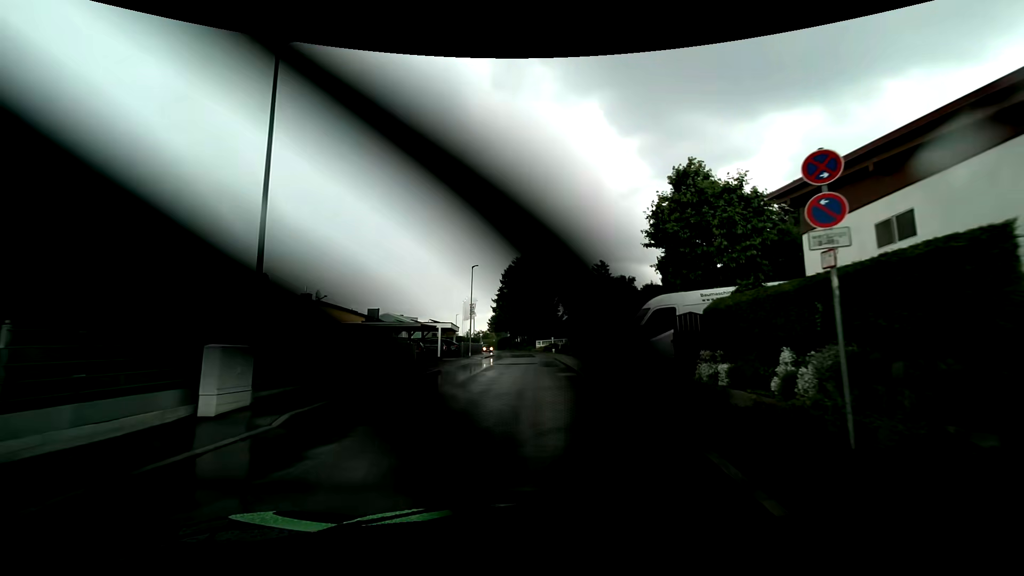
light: Day
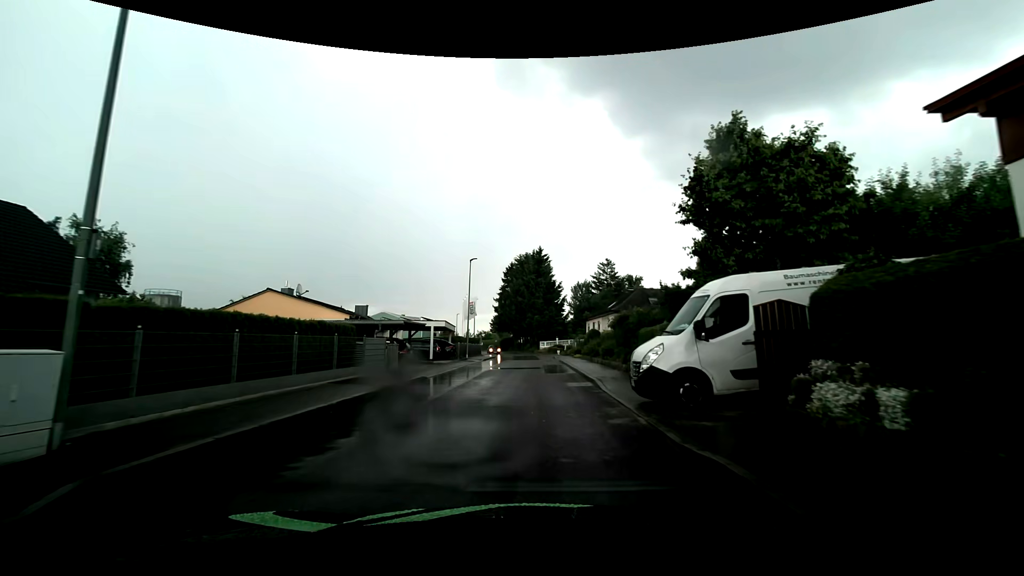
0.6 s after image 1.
(0.0, +4.3) m; -1°
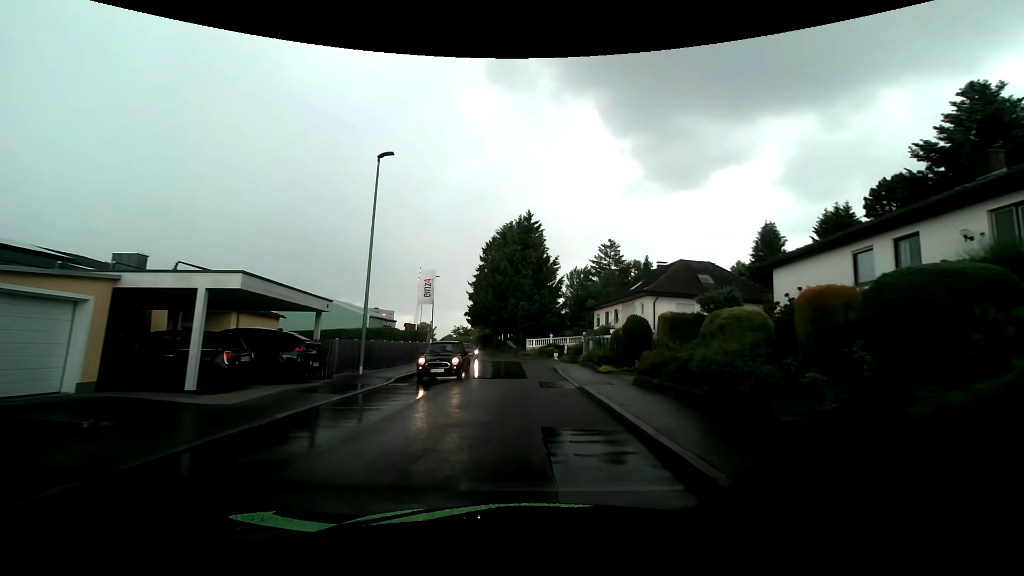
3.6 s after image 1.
(+0.4, +23.4) m; +2°
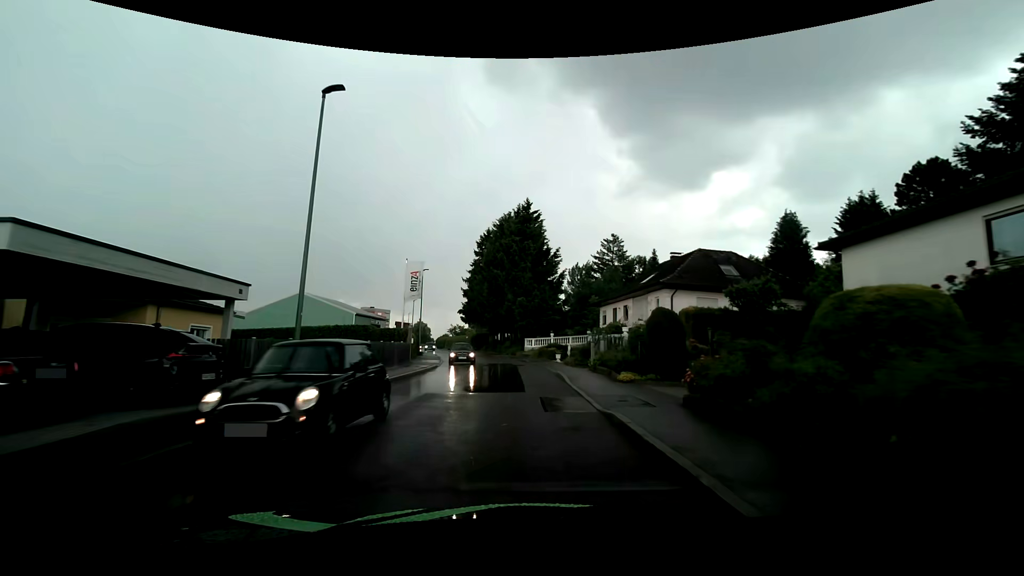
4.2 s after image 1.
(0.0, +5.1) m; +1°
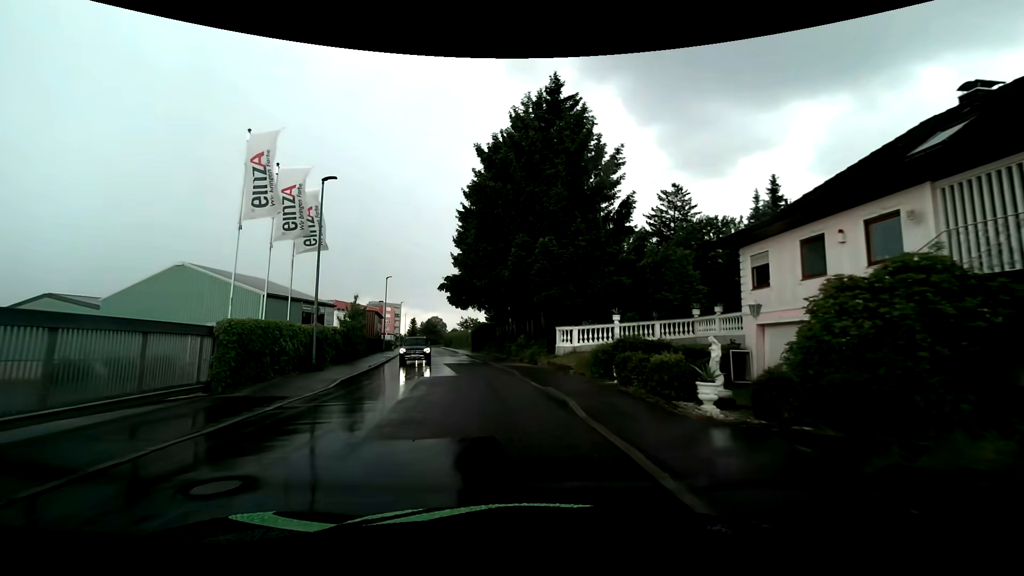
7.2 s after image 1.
(-0.8, +27.3) m; -4°
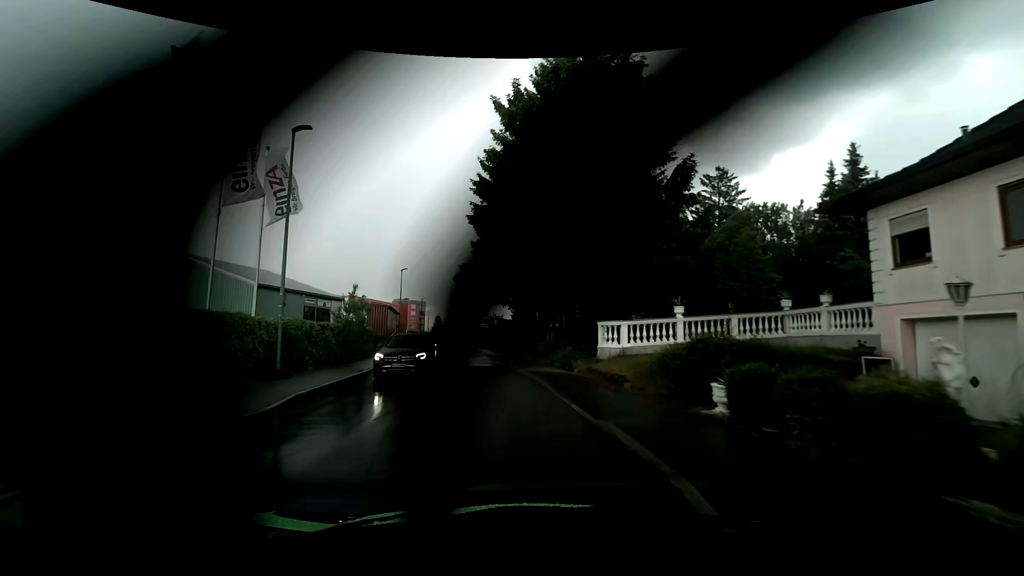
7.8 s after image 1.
(-0.1, +5.3) m; -3°
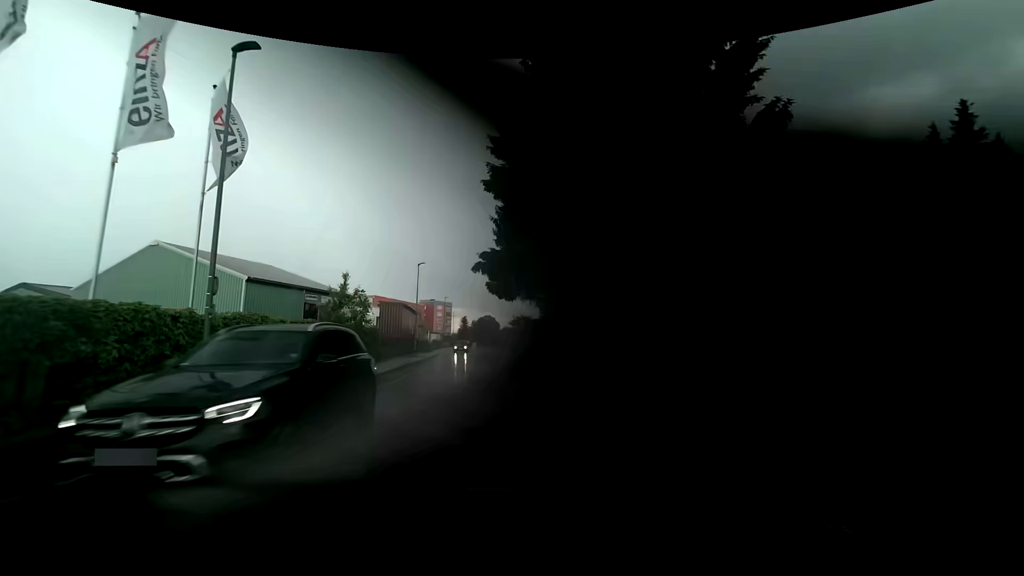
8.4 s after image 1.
(-0.1, +5.2) m; -3°
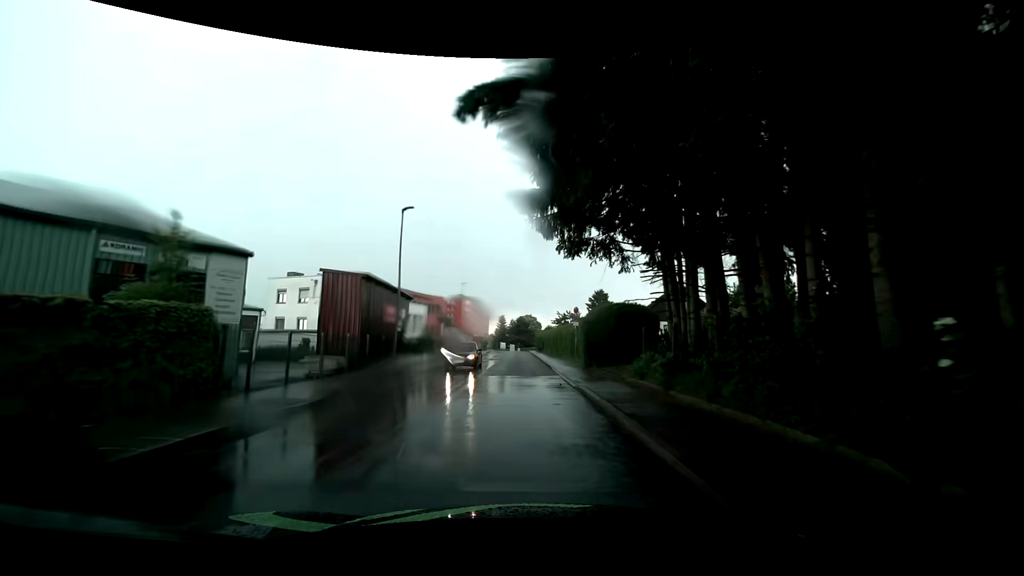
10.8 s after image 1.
(-1.3, +19.9) m; -6°
(0, +10) (0, +20) (0, +30) (0, +40) (0, +50) (0, +60) (0, +70) (0, +80) (0, +90) (0, +100) m
